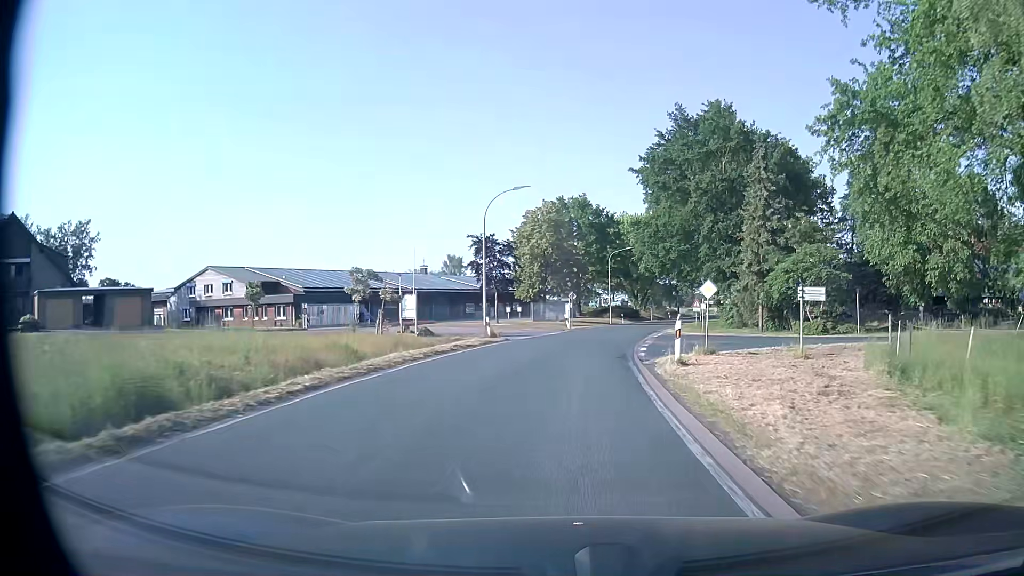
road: secondary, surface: asphalt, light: Day
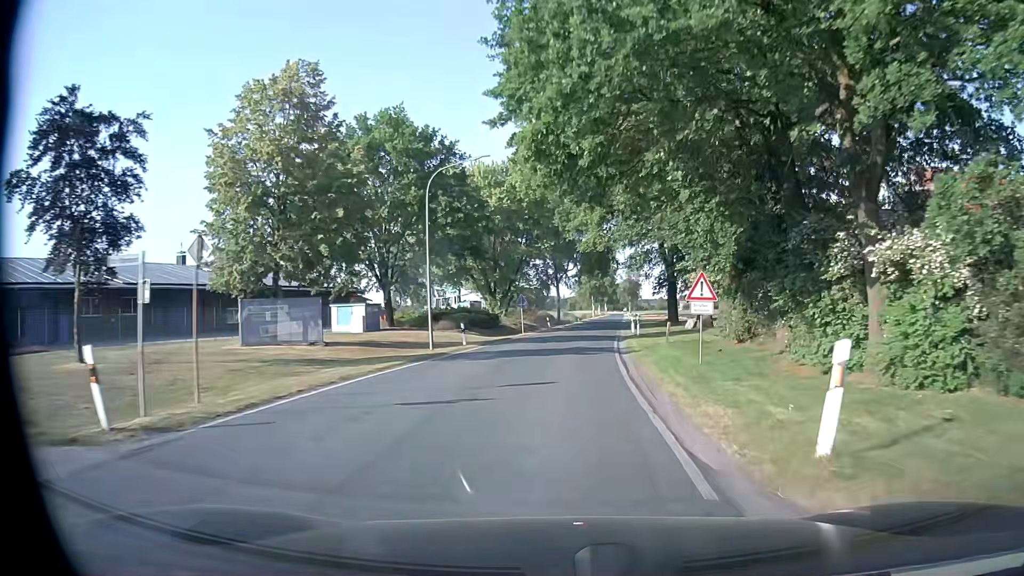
(+4.4, +41.3) m; +12°
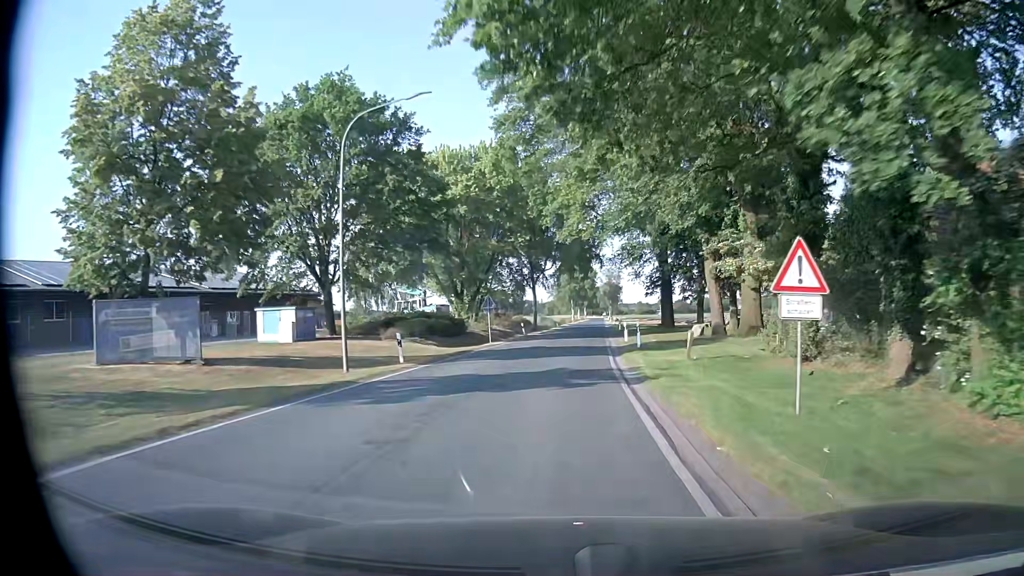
(+0.1, +8.7) m; +2°
(0, +10) (0, +20) (0, +30) (+1, +40) (+1, +50) (+2, +60) (+3, +70) (+3, +80) (+4, +90) (+5, +100) m
